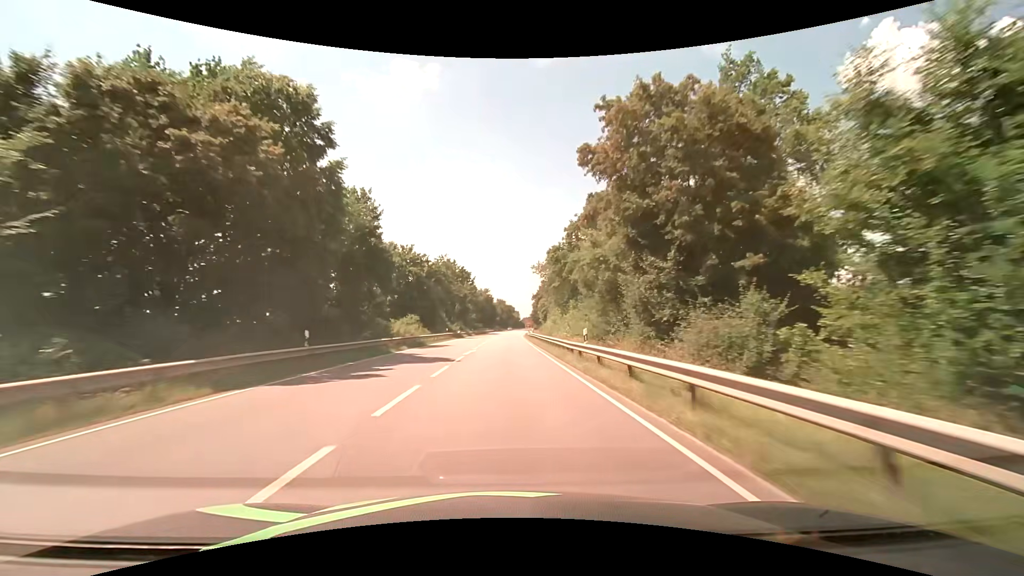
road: primary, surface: asphalt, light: Day
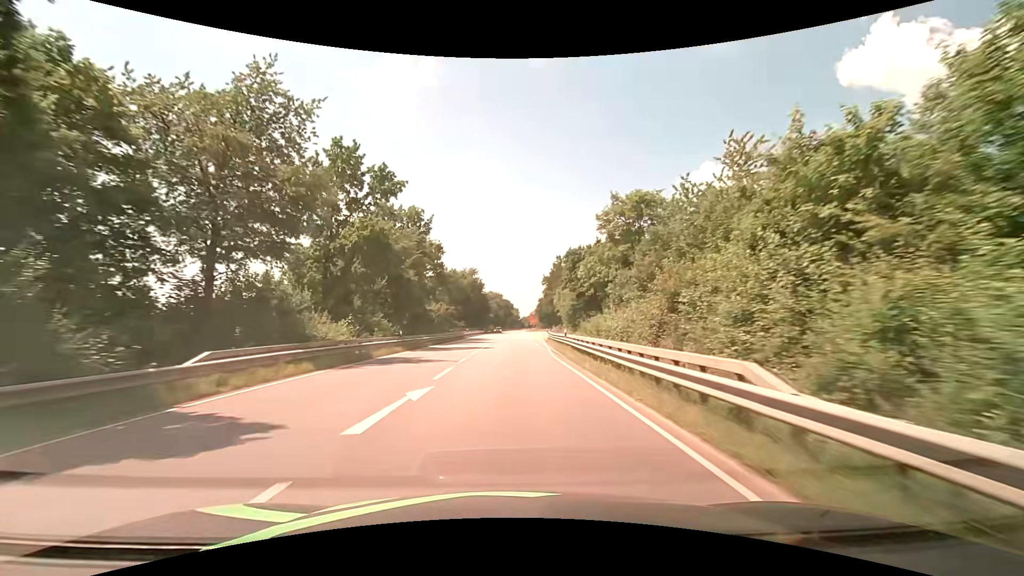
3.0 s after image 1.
(0.0, +60.9) m; 0°
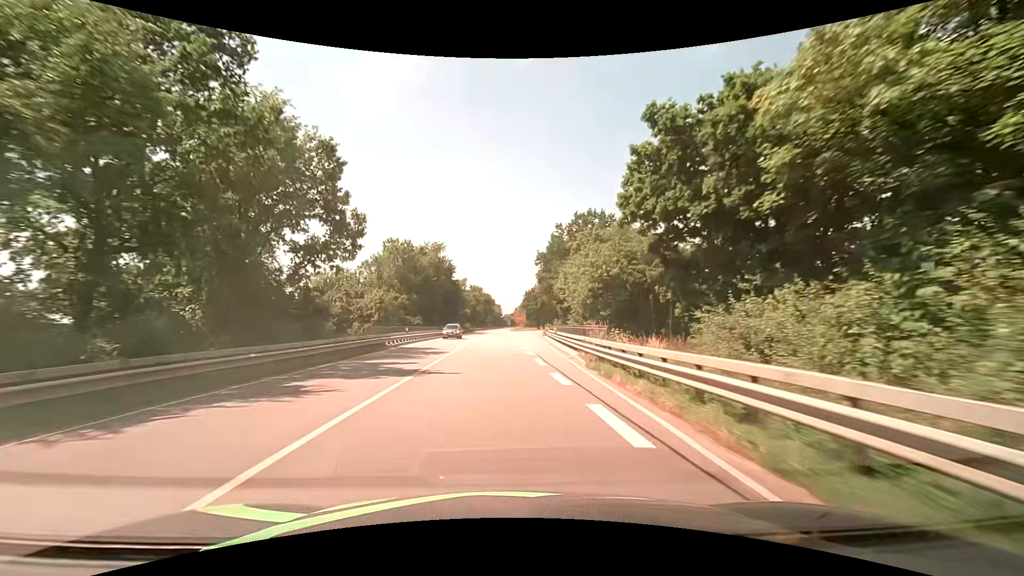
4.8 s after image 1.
(+0.4, +33.5) m; +1°
(0, +10) (0, +20) (+1, +30) (+1, +40) (+1, +50) (+2, +60) (+2, +70) (+3, +80) (+4, +90) (+5, +100) m
